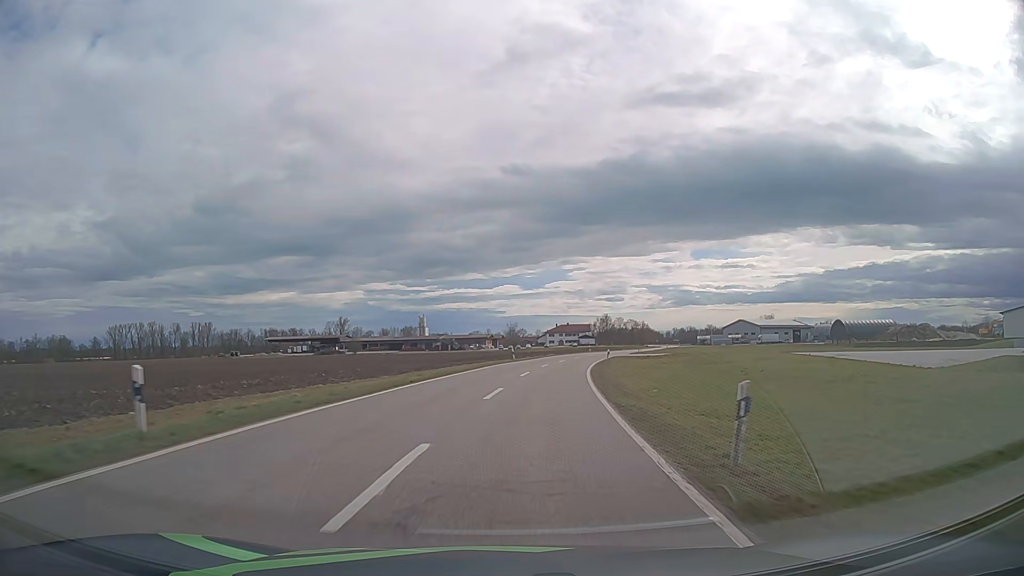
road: tertiary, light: Day
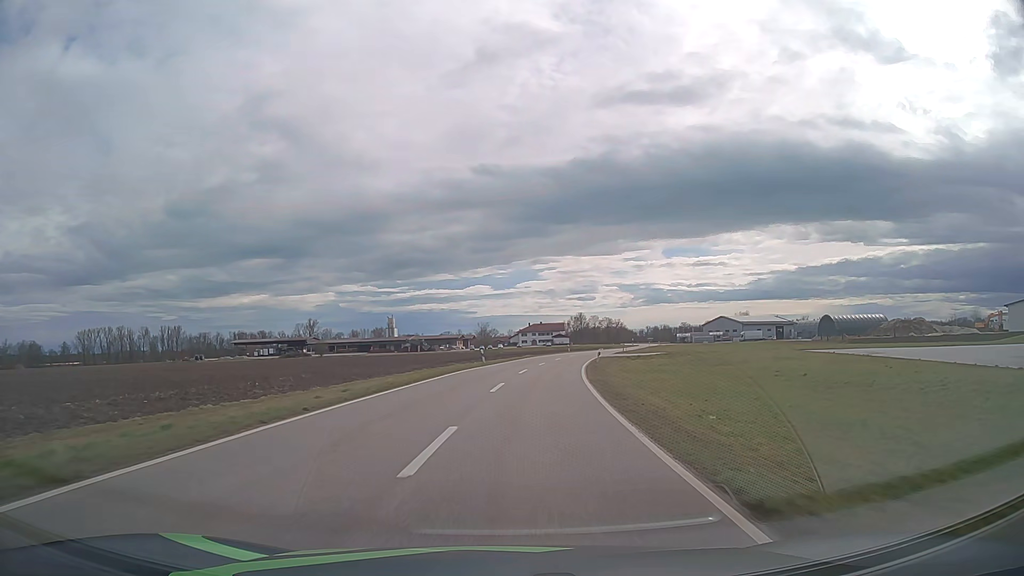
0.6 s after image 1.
(+0.2, +9.9) m; +2°
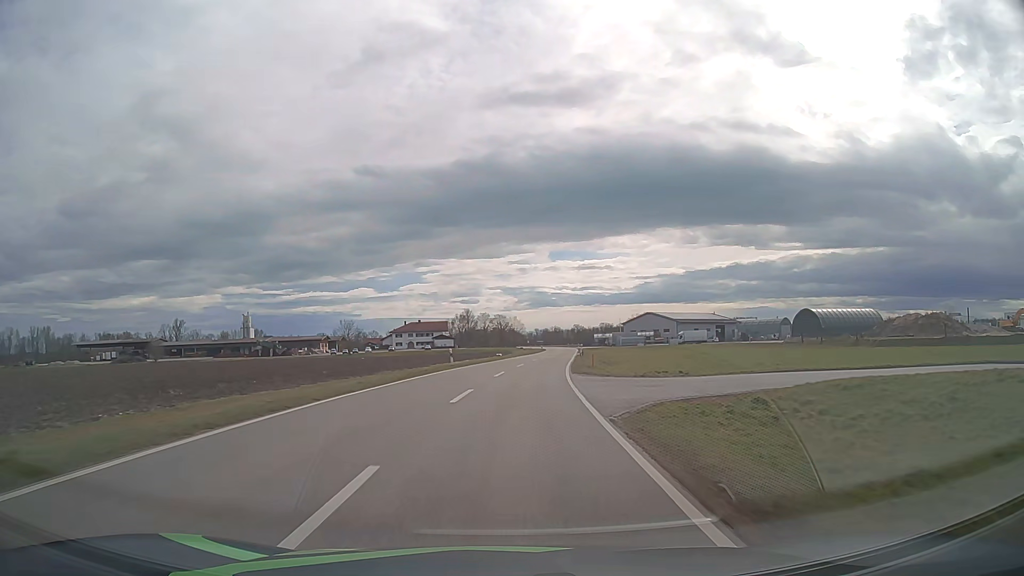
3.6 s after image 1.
(+4.8, +52.8) m; +10°
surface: asphalt
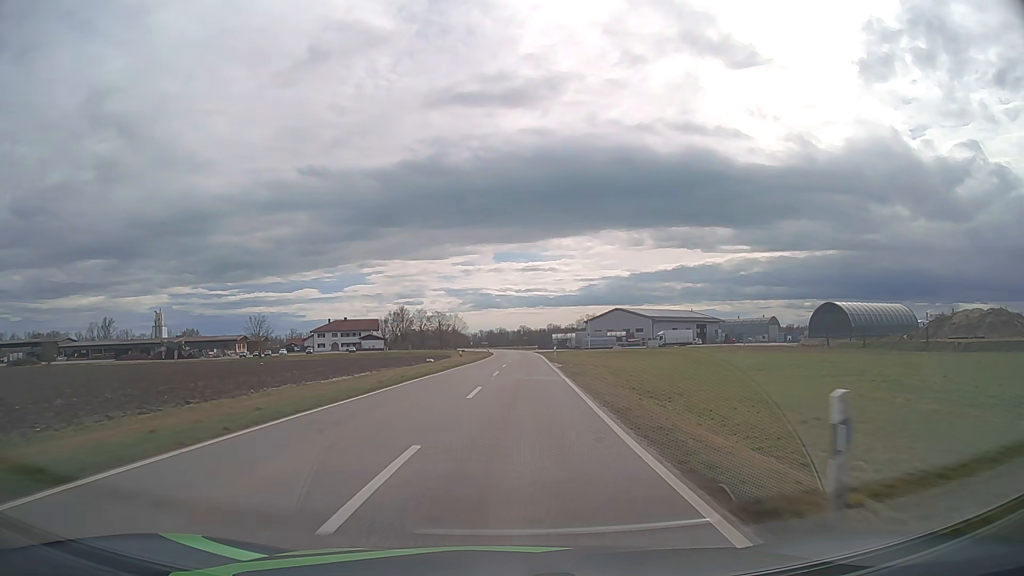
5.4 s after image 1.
(+1.5, +34.2) m; +5°
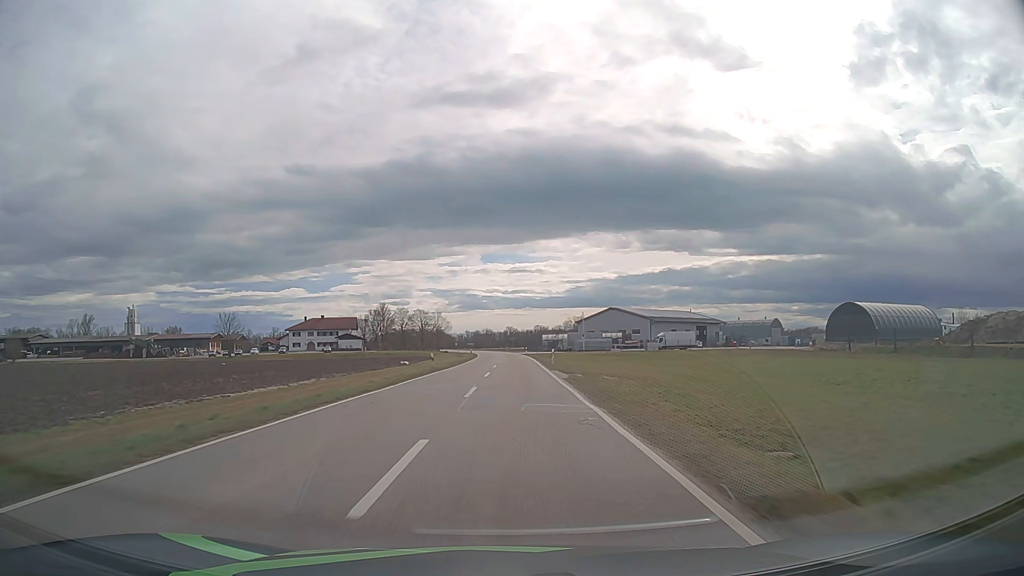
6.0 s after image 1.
(+0.1, +11.8) m; +1°
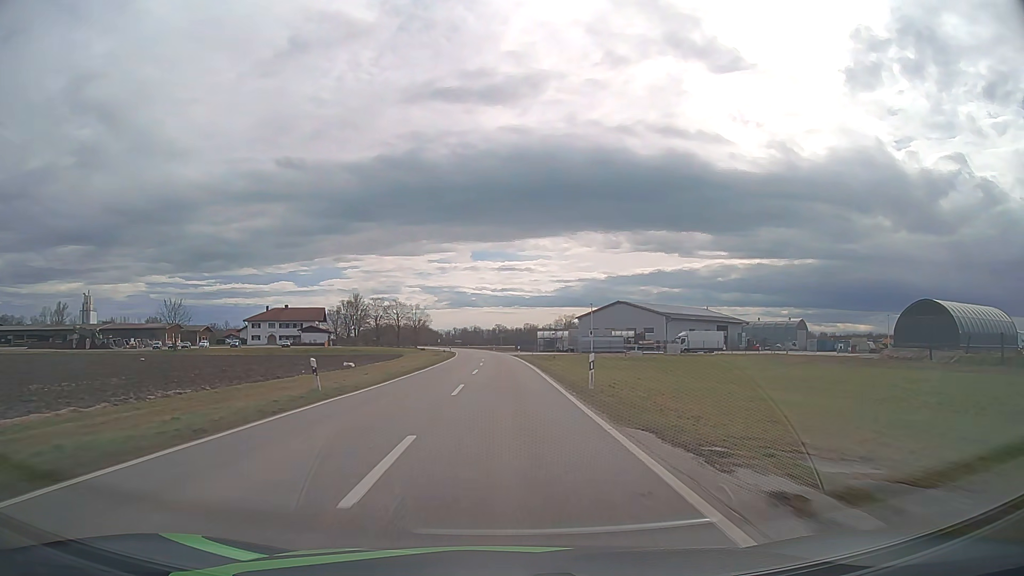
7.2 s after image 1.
(+0.3, +24.1) m; +1°
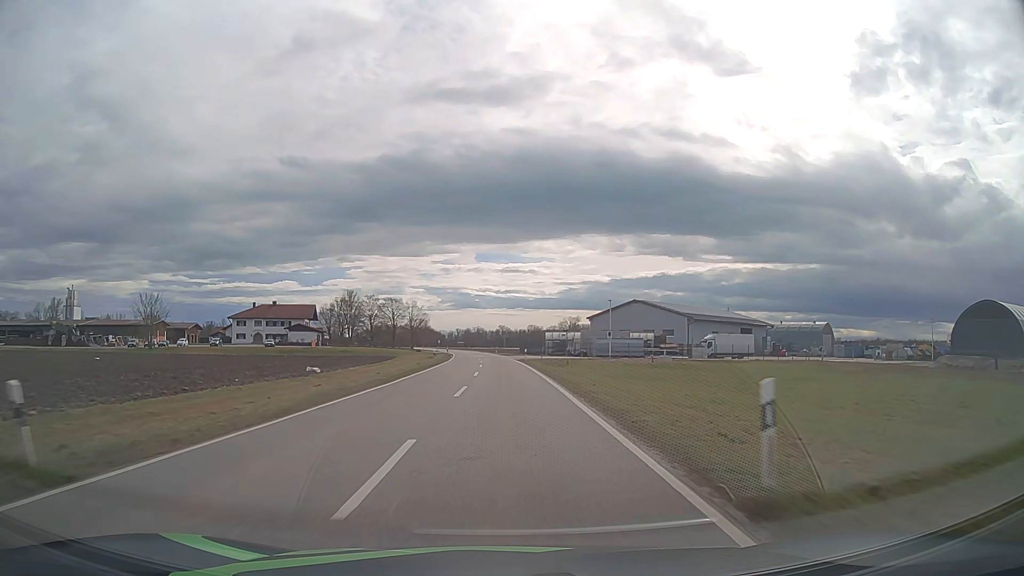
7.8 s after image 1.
(0.0, +12.3) m; 0°
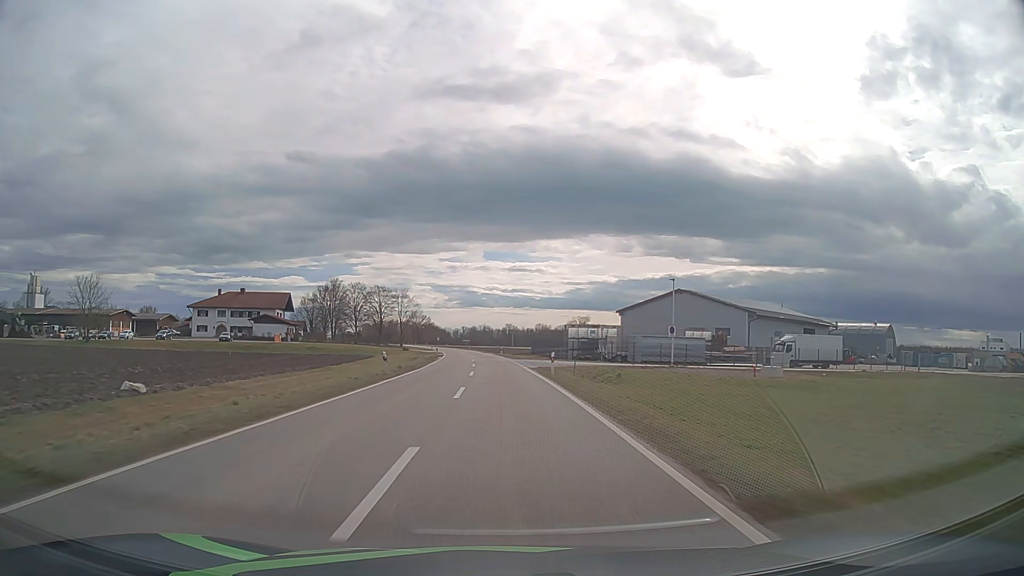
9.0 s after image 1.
(-0.1, +25.2) m; 0°
(0, +10) (0, +20) (0, +30) (-1, +40) (-1, +50) (-2, +60) (-2, +70) (-3, +80) (-4, +90) (-5, +100) m
